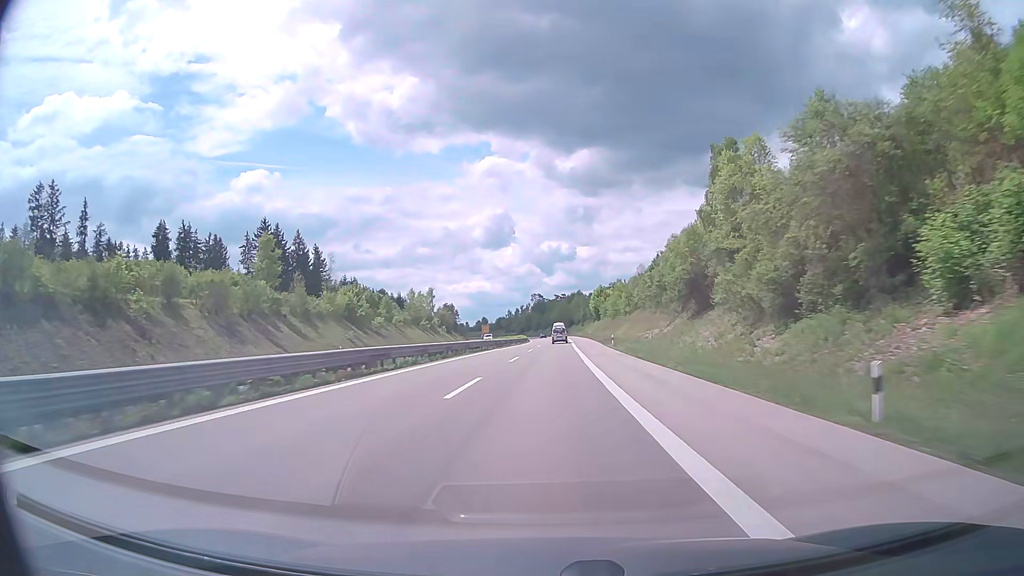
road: trunk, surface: asphalt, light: Day
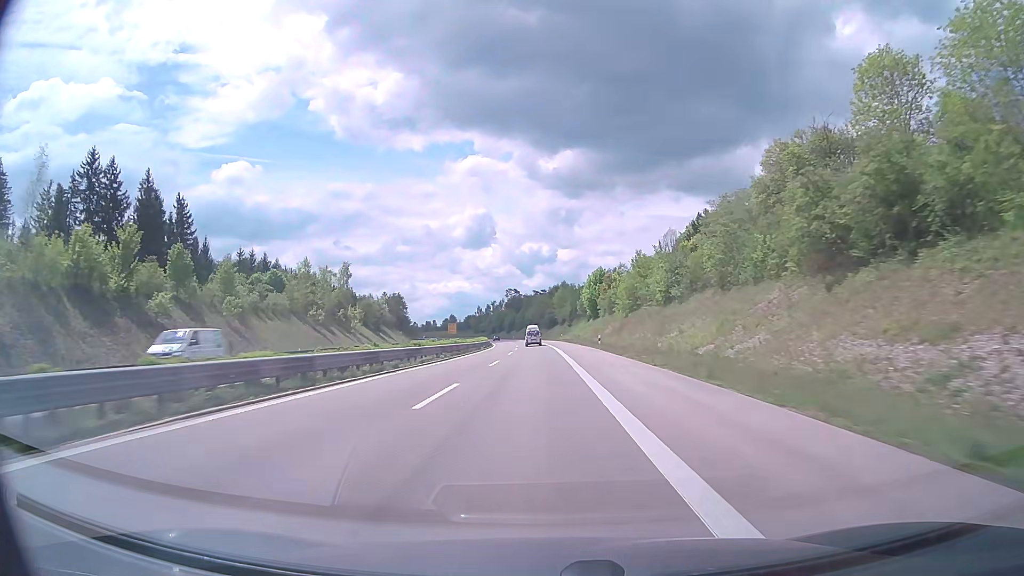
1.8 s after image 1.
(+1.3, +55.7) m; +2°
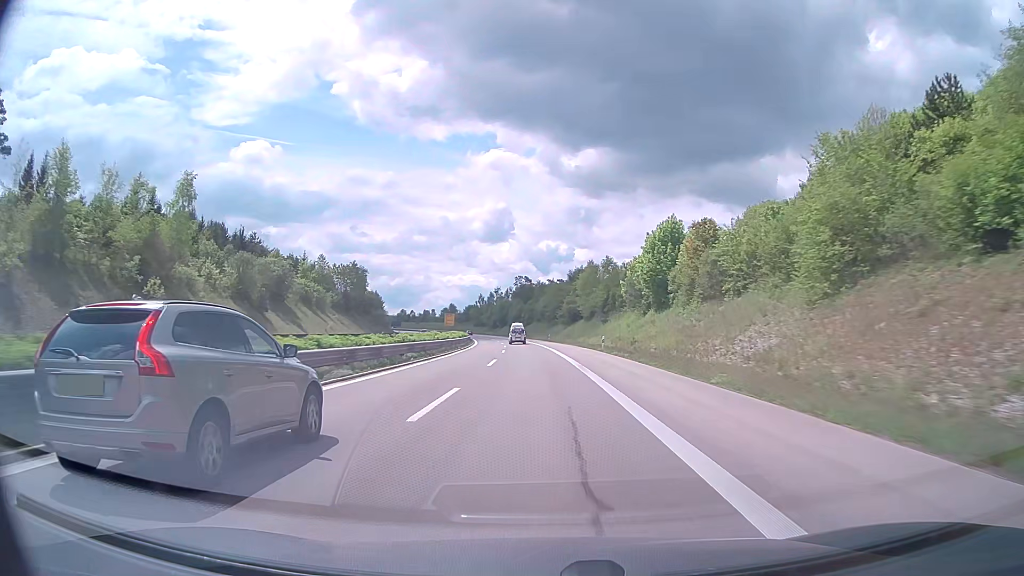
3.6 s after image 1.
(-0.8, +56.1) m; -1°
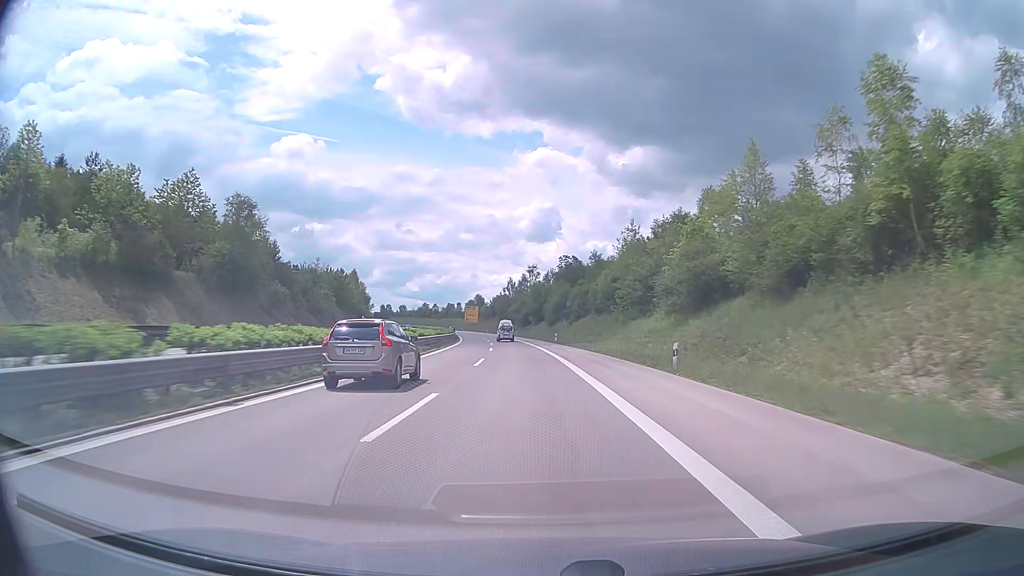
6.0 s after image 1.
(-2.0, +74.0) m; -4°
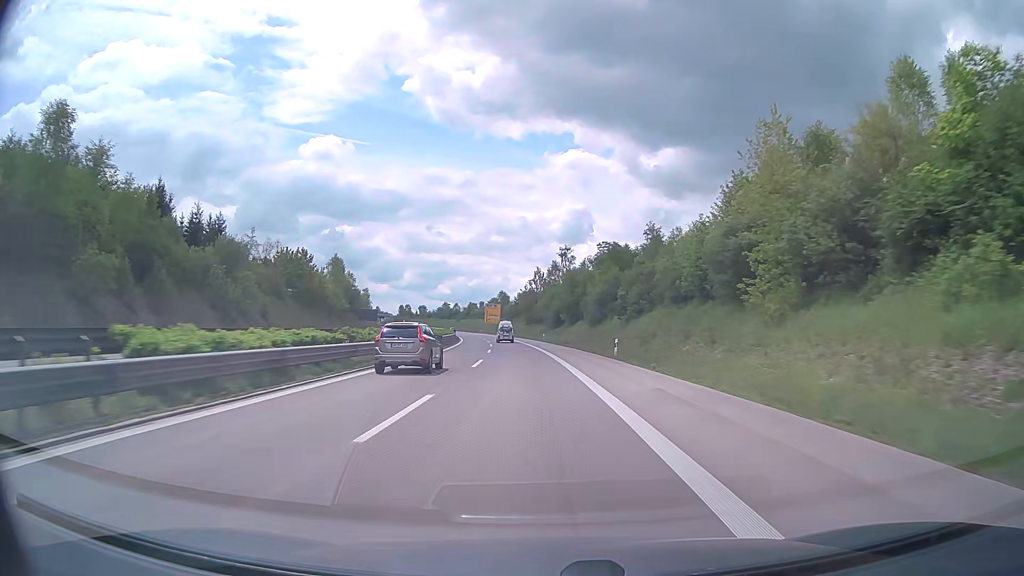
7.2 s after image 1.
(-0.8, +36.5) m; -3°
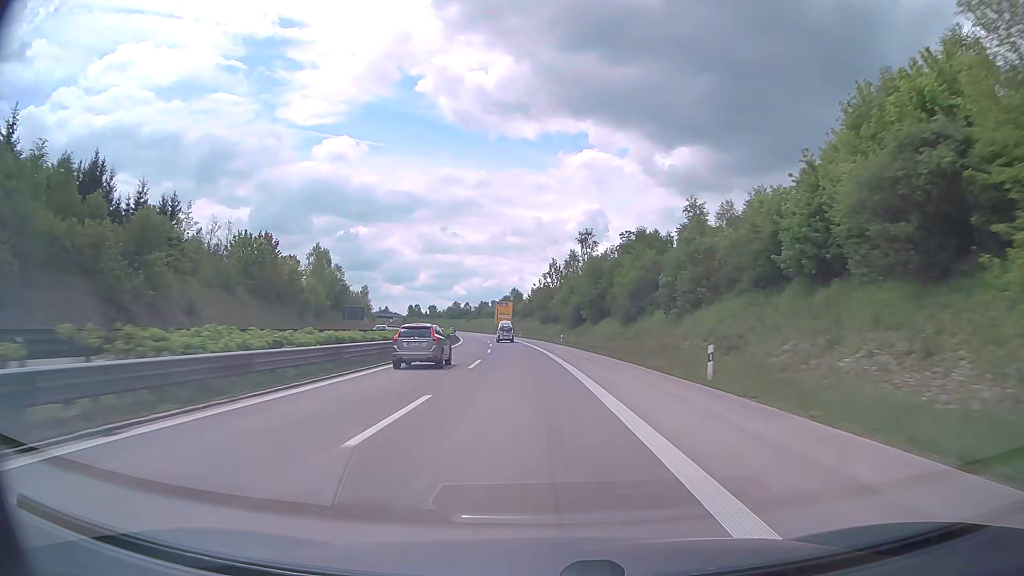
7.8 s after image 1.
(-0.2, +18.2) m; -1°
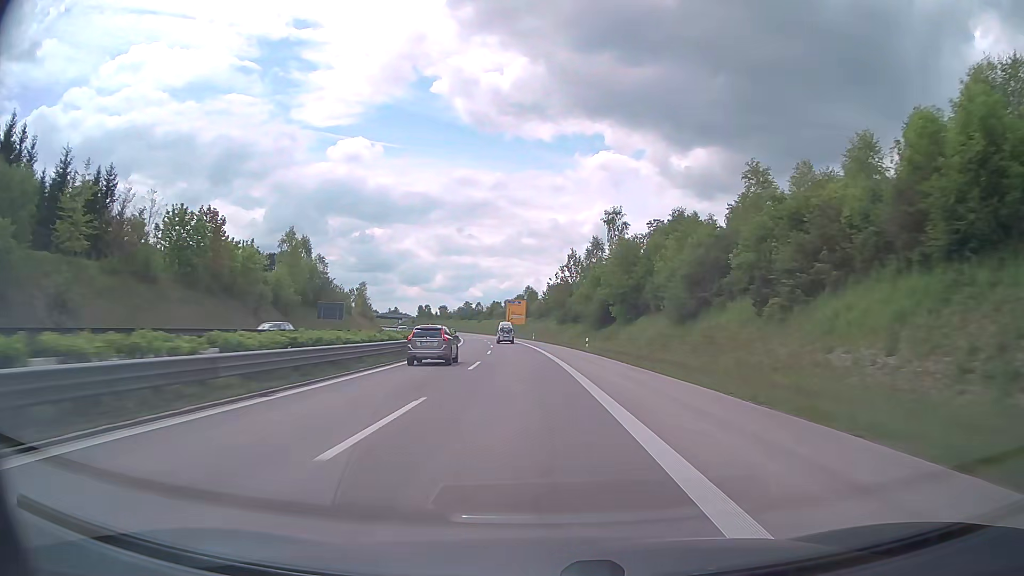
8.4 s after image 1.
(-0.2, +18.1) m; -1°
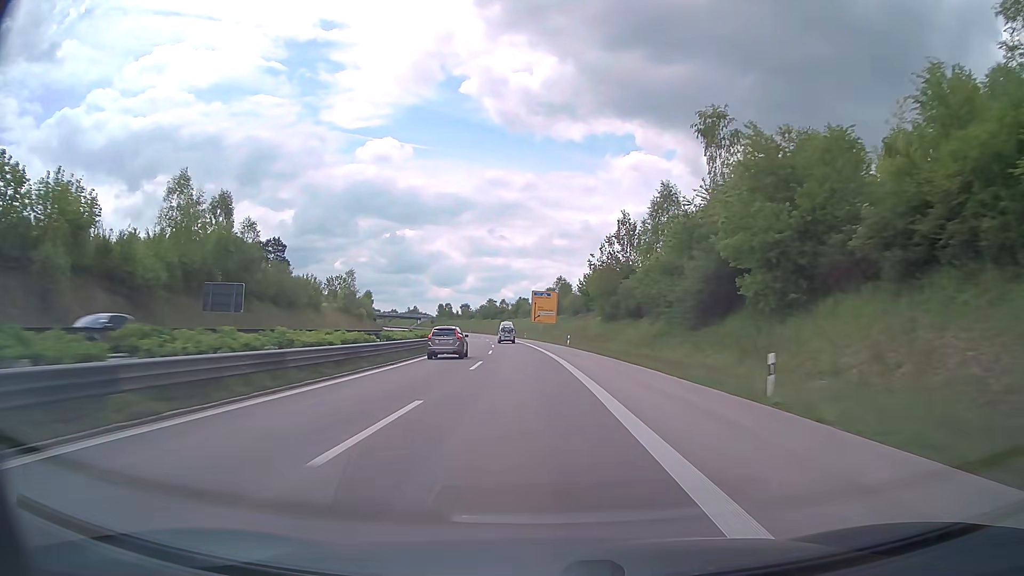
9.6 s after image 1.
(-0.8, +36.2) m; -3°
